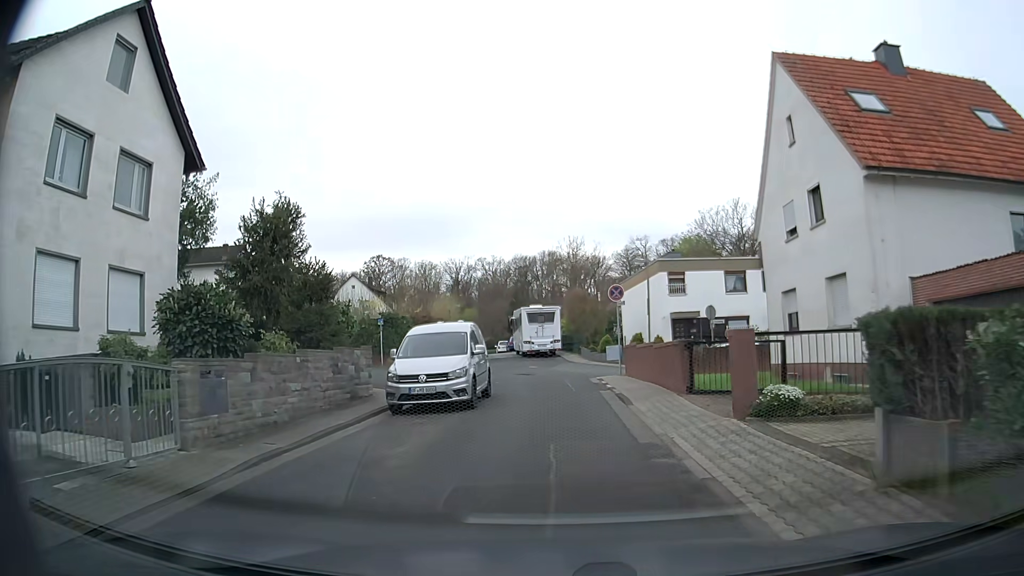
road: residential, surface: asphalt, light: Day
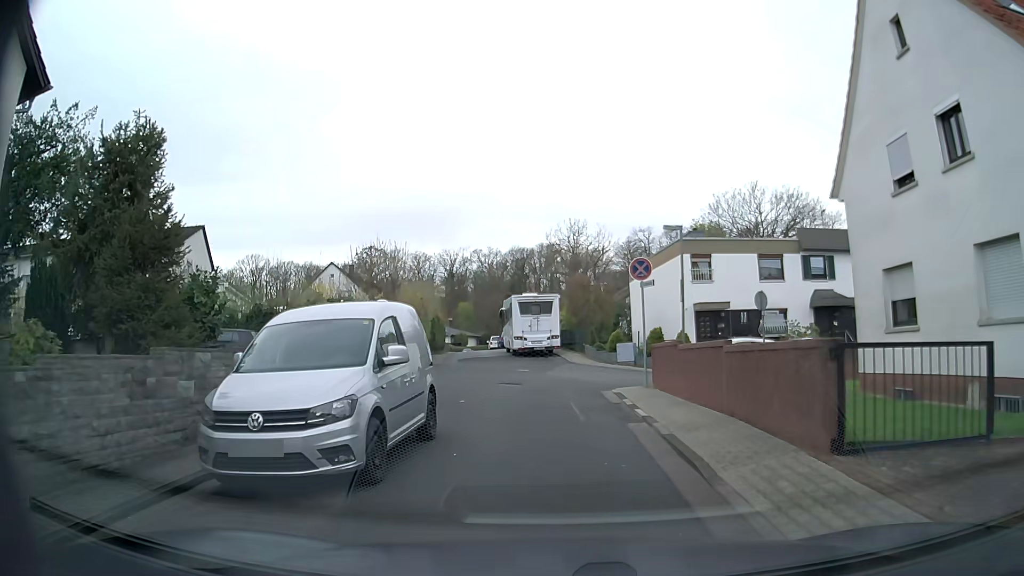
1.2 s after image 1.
(0.0, +7.3) m; +2°
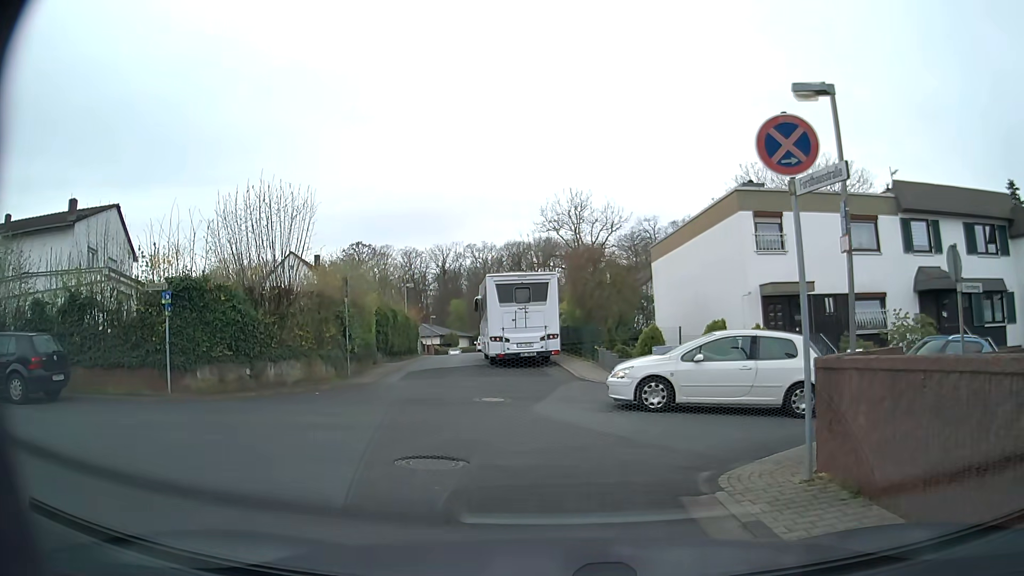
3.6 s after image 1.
(-0.1, +11.0) m; -1°
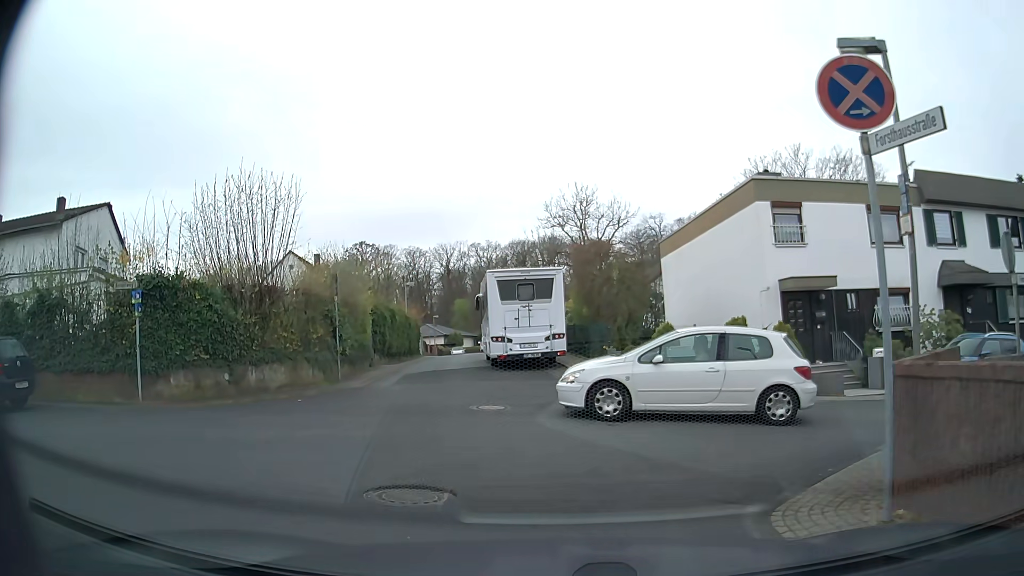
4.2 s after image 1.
(0.0, +1.3) m; -1°
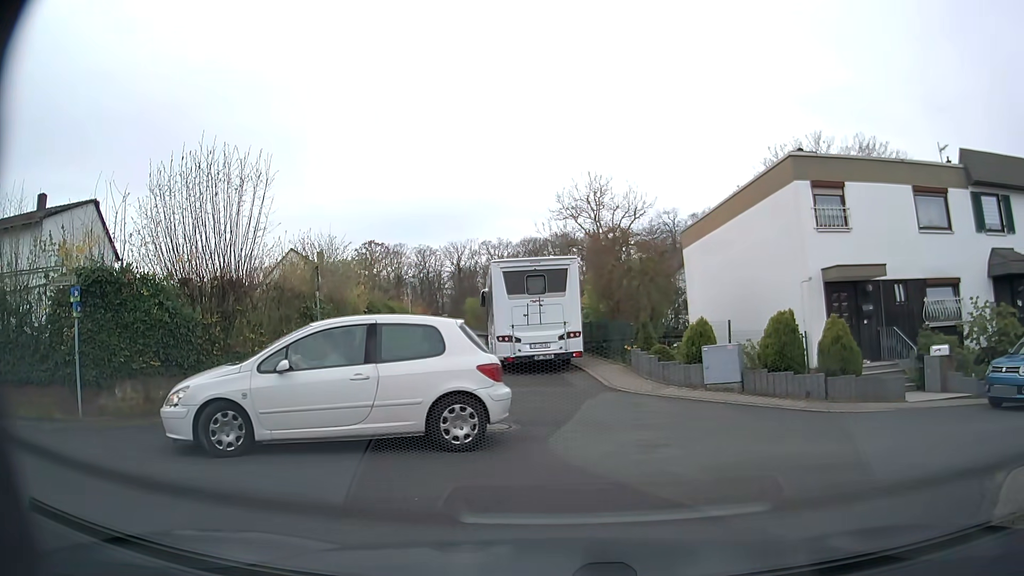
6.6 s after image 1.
(0.0, +2.4) m; 0°
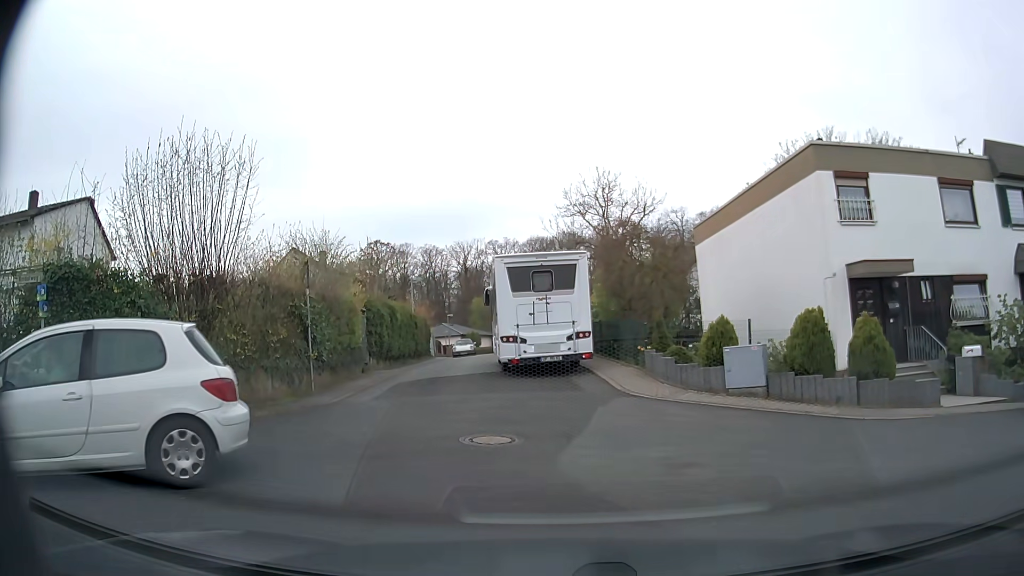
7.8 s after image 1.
(0.0, +1.2) m; 0°
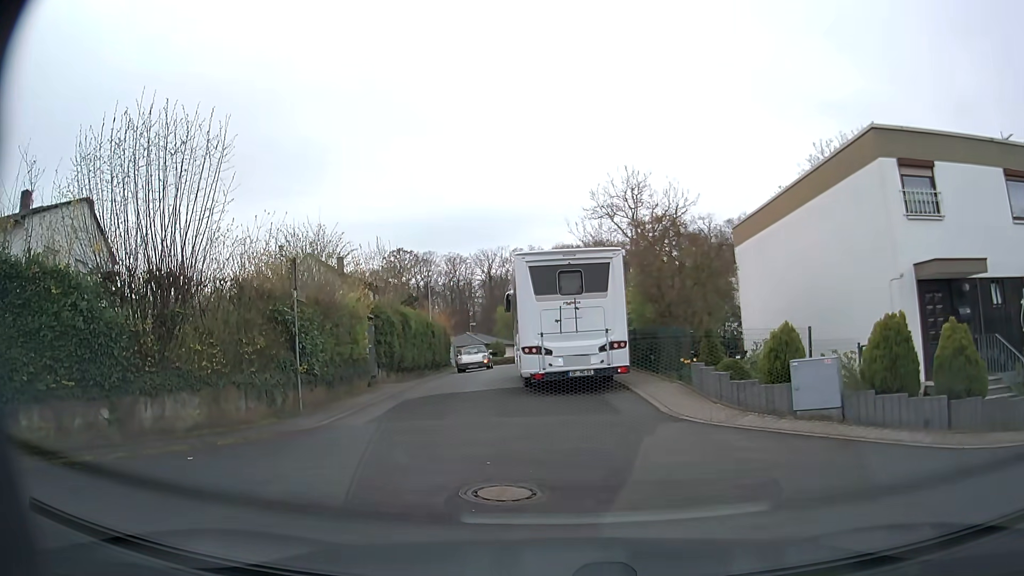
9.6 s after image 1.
(0.0, +2.4) m; -3°
